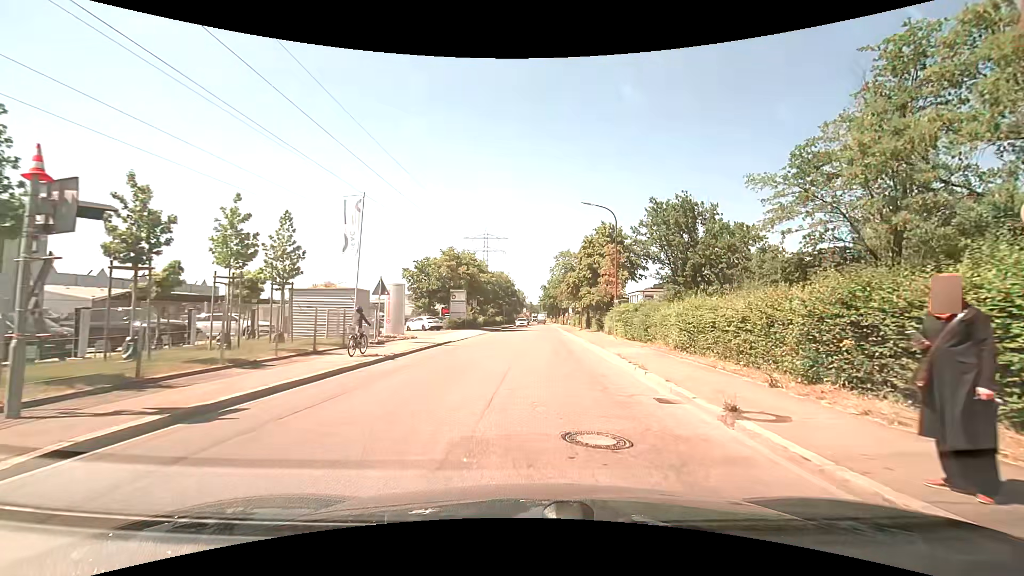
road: unclassified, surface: asphalt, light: Day
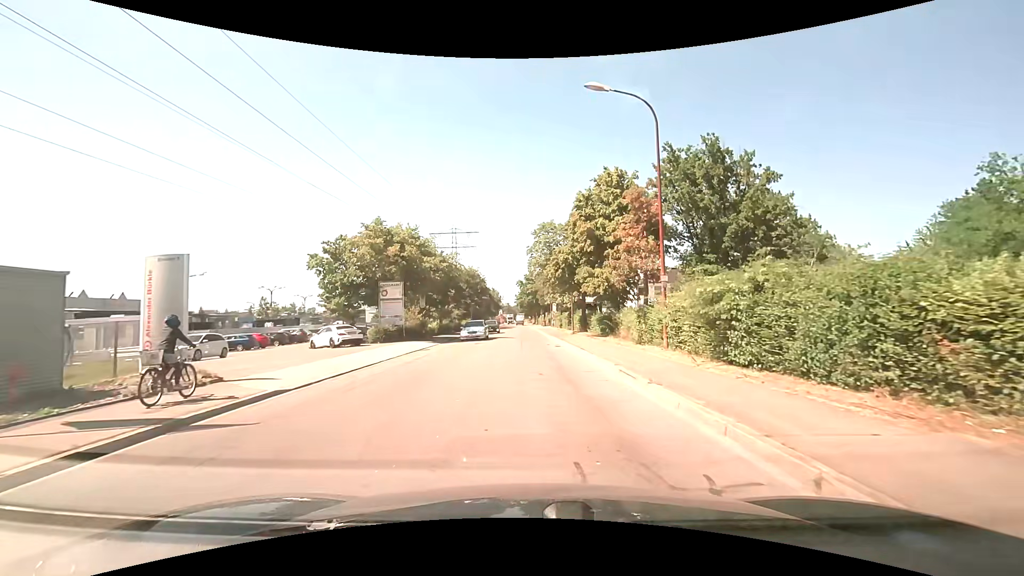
(+0.4, +17.2) m; +2°
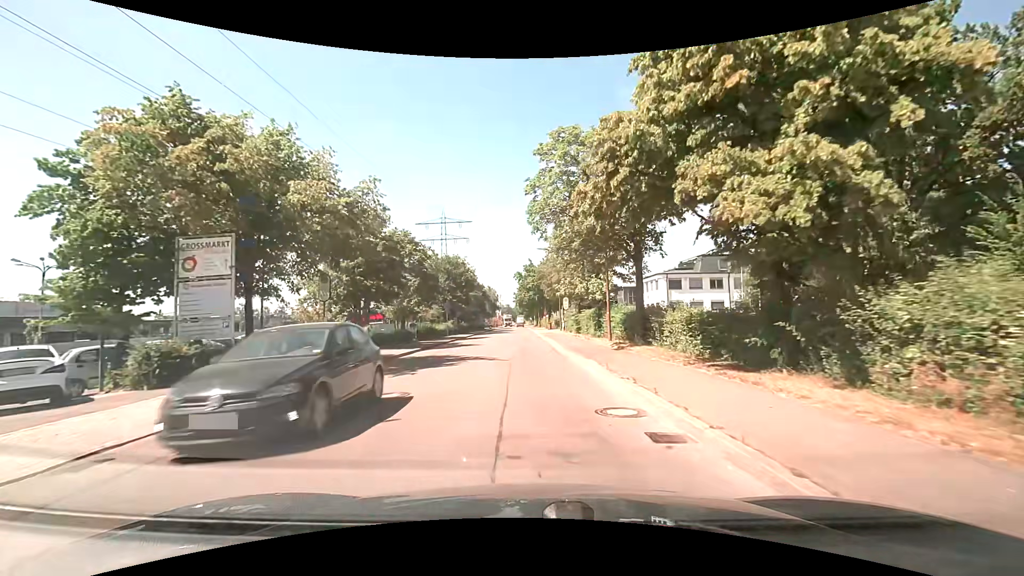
(-0.1, +20.1) m; 0°
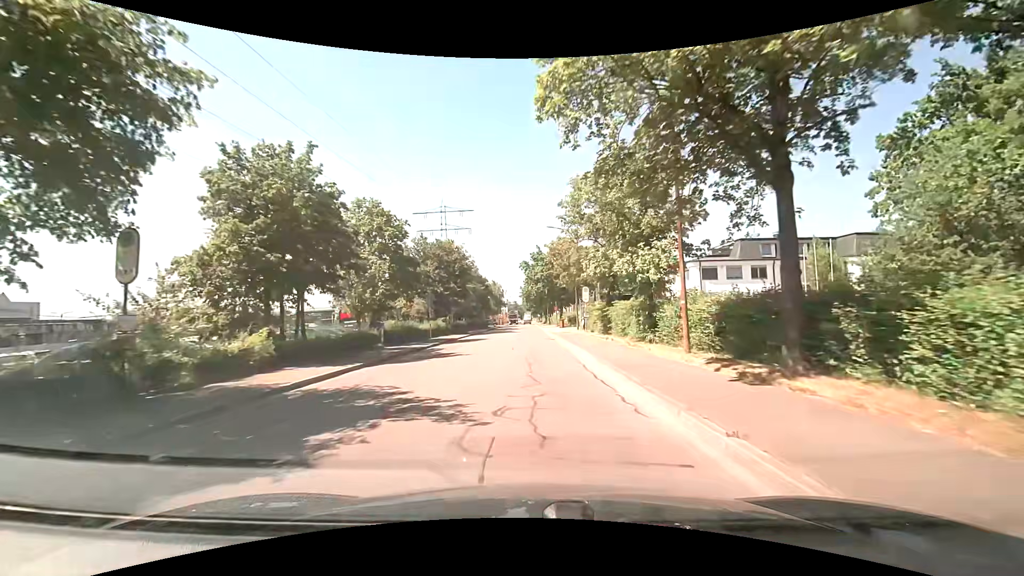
(-0.1, +11.0) m; -1°
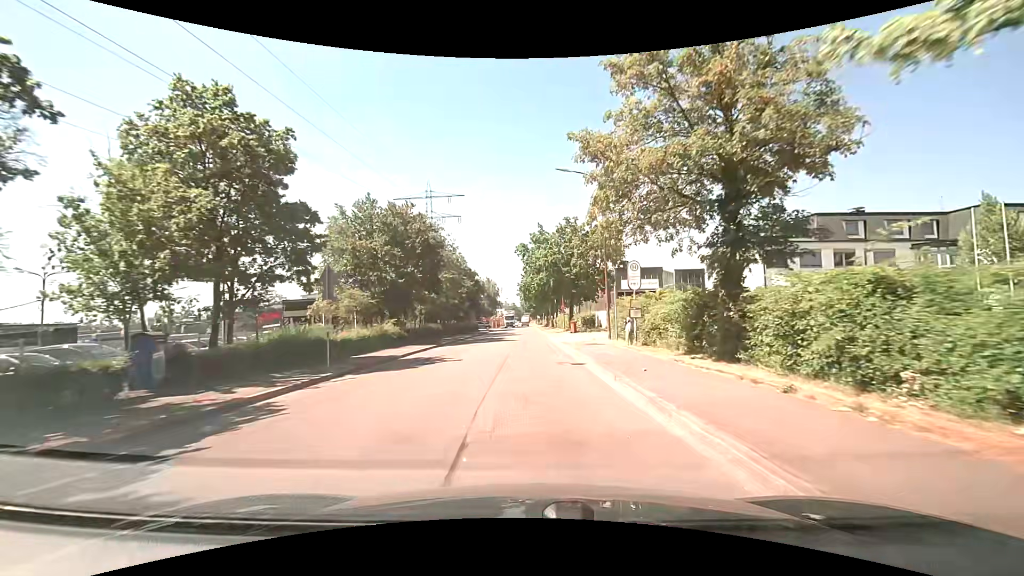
(+0.2, +17.2) m; +1°
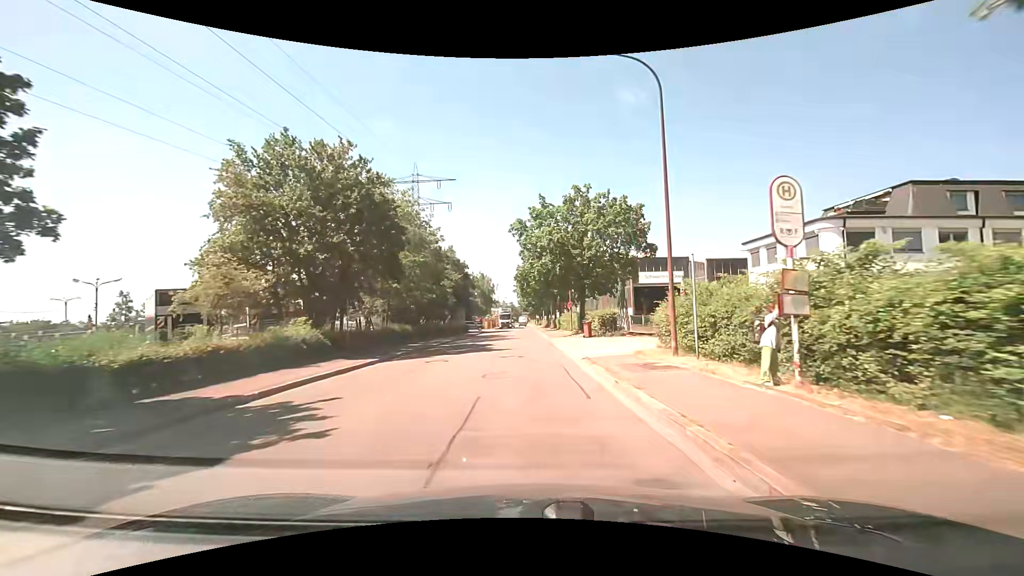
(+0.1, +11.9) m; 0°
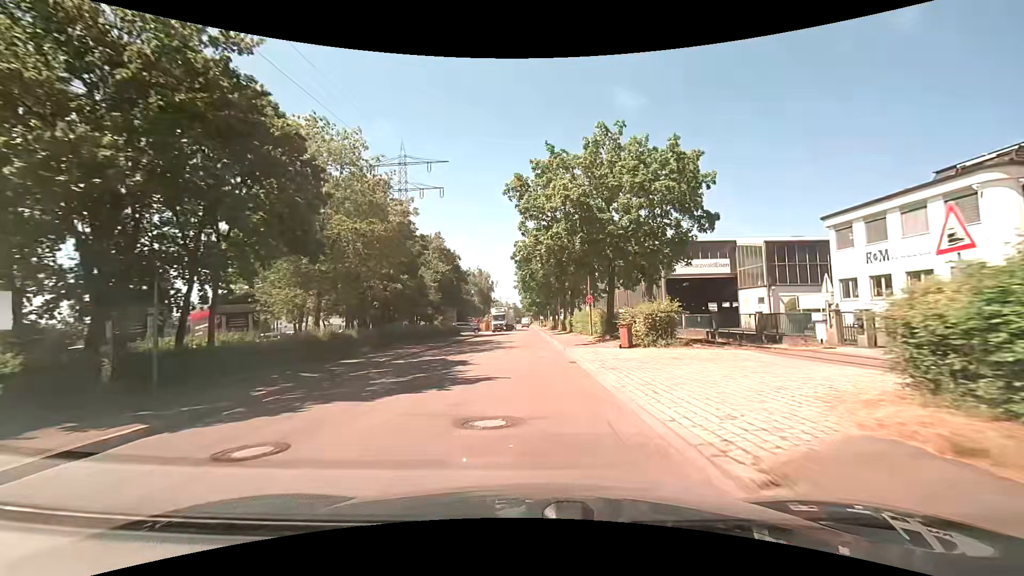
(0.0, +12.1) m; 0°
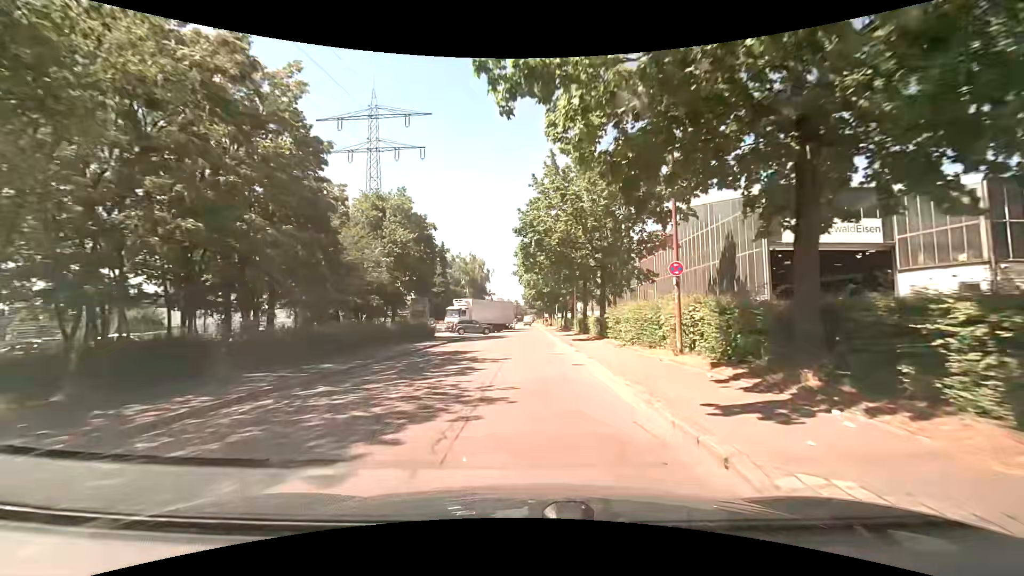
(-0.3, +18.7) m; -1°
(0, +10) (0, +20) (0, +30) (0, +40) (+1, +50) (+1, +60) (+1, +70) (+1, +80) (+1, +90) (+1, +100) m
